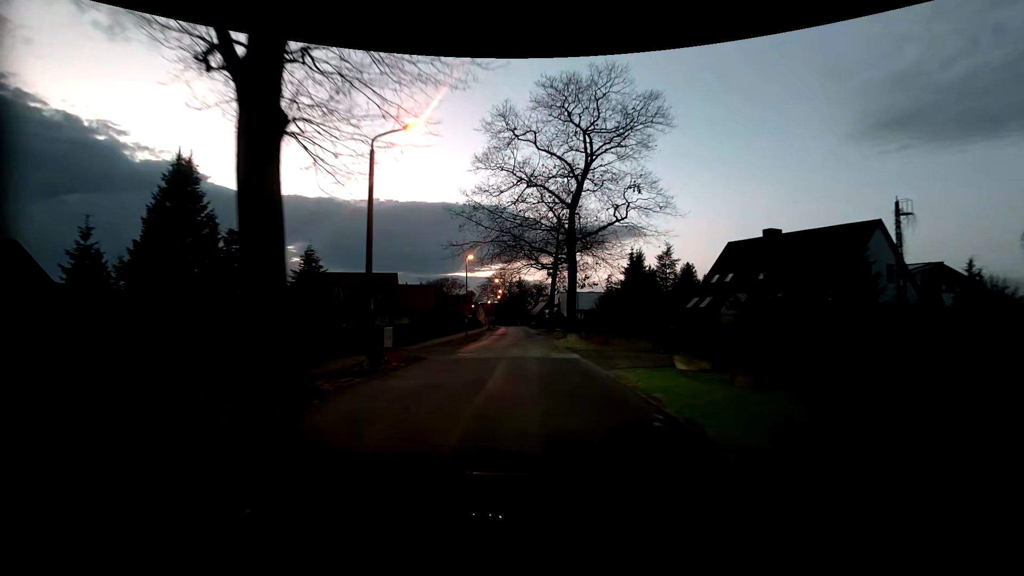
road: tertiary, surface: asphalt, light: Dusk
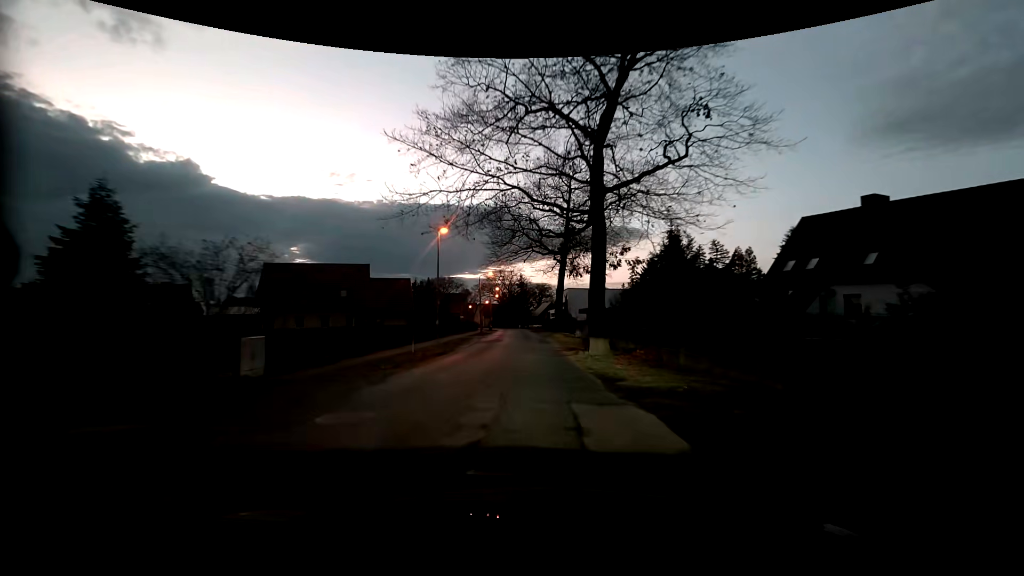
(+0.2, +13.1) m; +1°
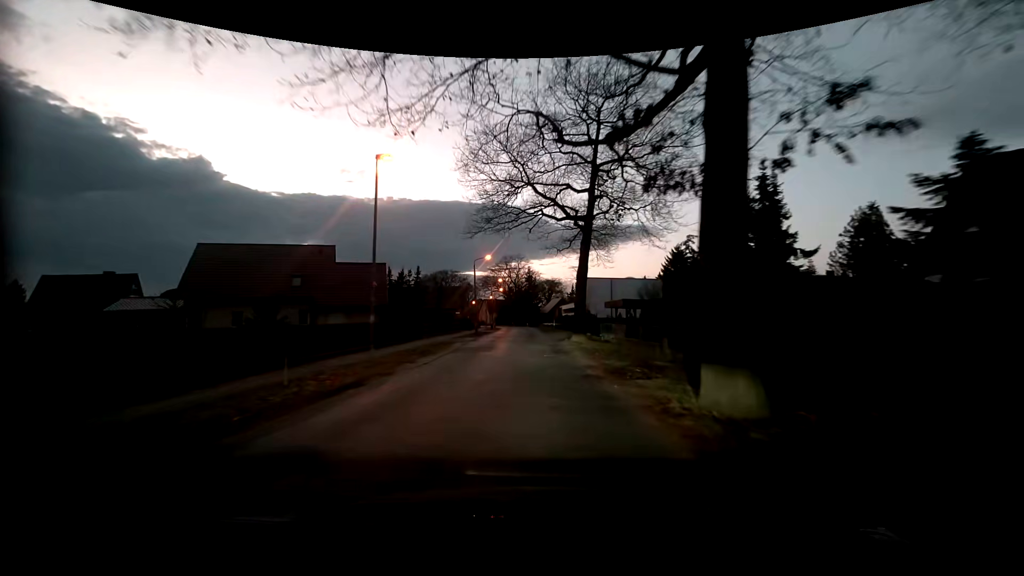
(-0.2, +12.8) m; -1°
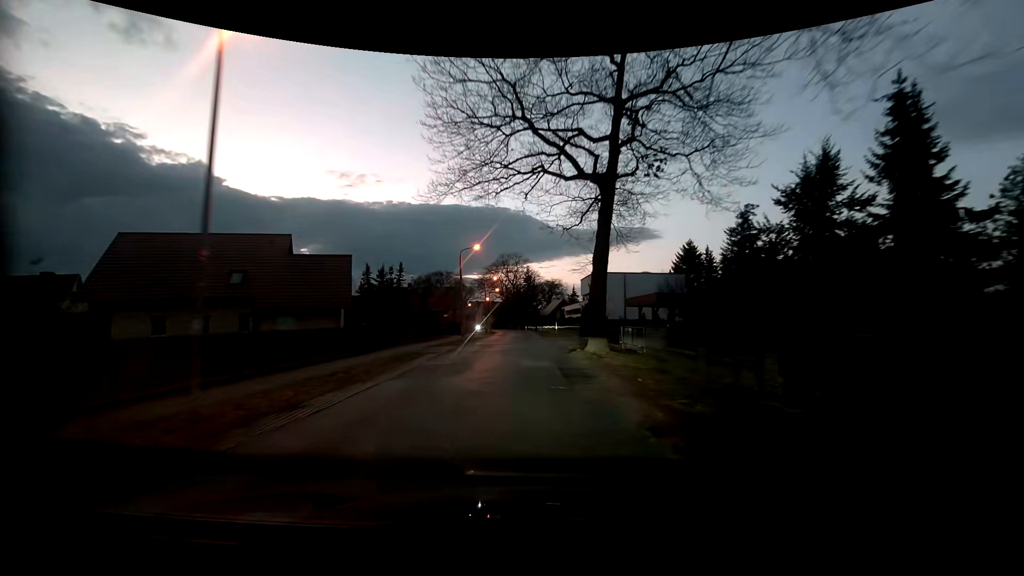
(0.0, +8.4) m; 0°
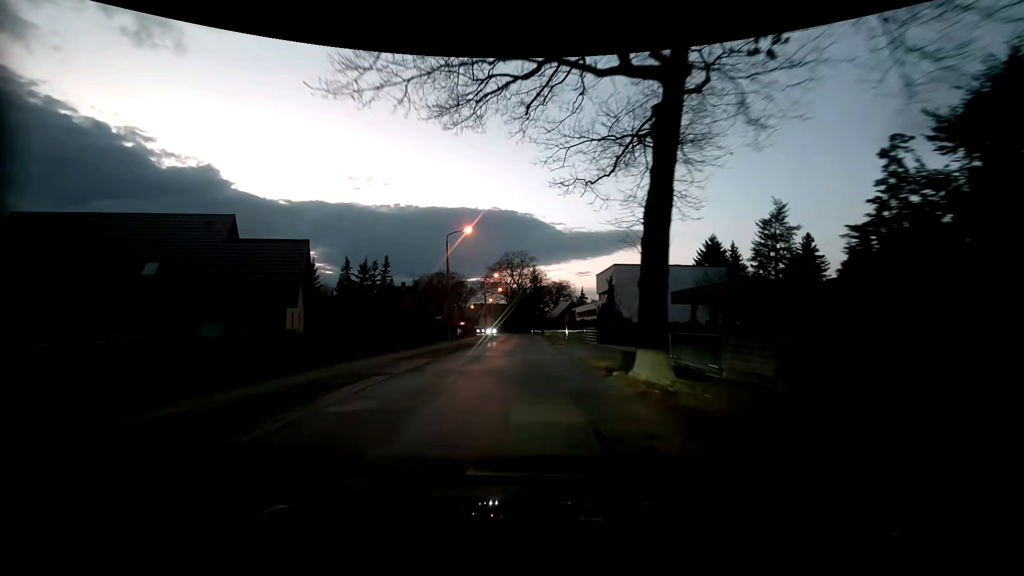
(0.0, +8.3) m; +1°
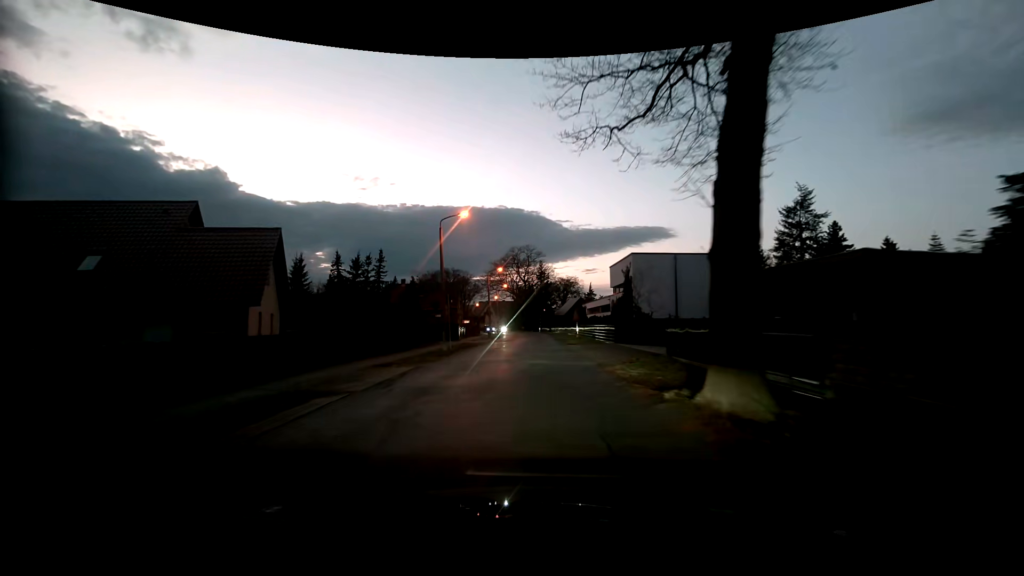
(-0.1, +4.1) m; -2°
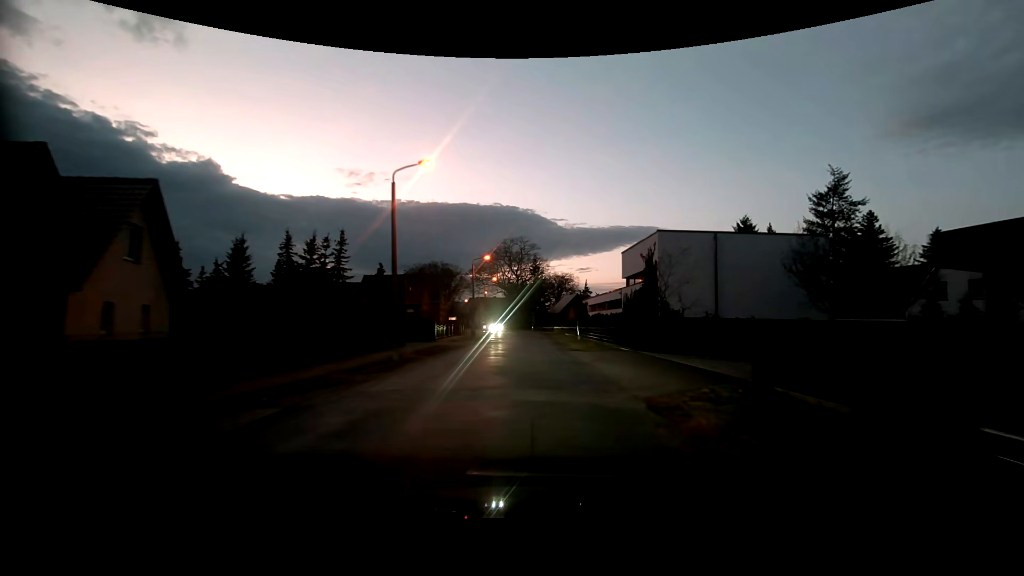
(-0.1, +8.2) m; -1°
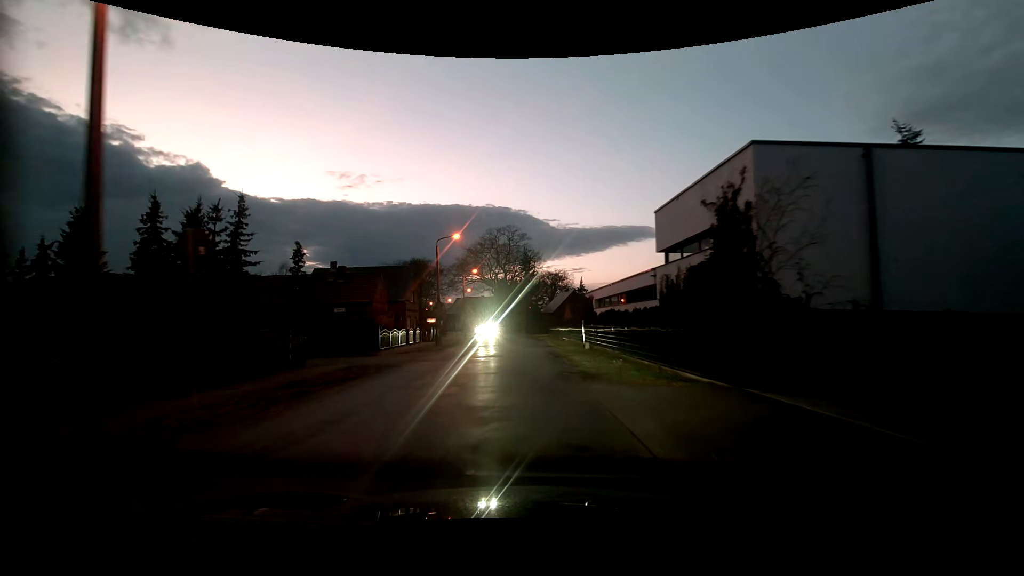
(+0.5, +12.1) m; +2°
(0, +10) (0, +20) (-1, +30) (-1, +40) (-2, +50) (-3, +60) (-4, +70) (-6, +80) (-8, +89) (-11, +99) m
